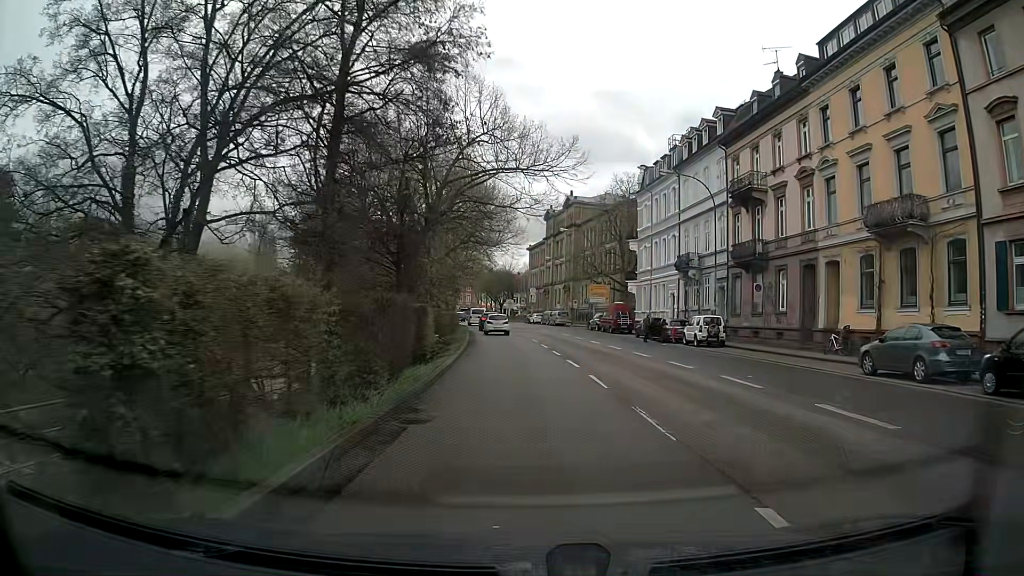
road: primary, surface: asphalt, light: Day
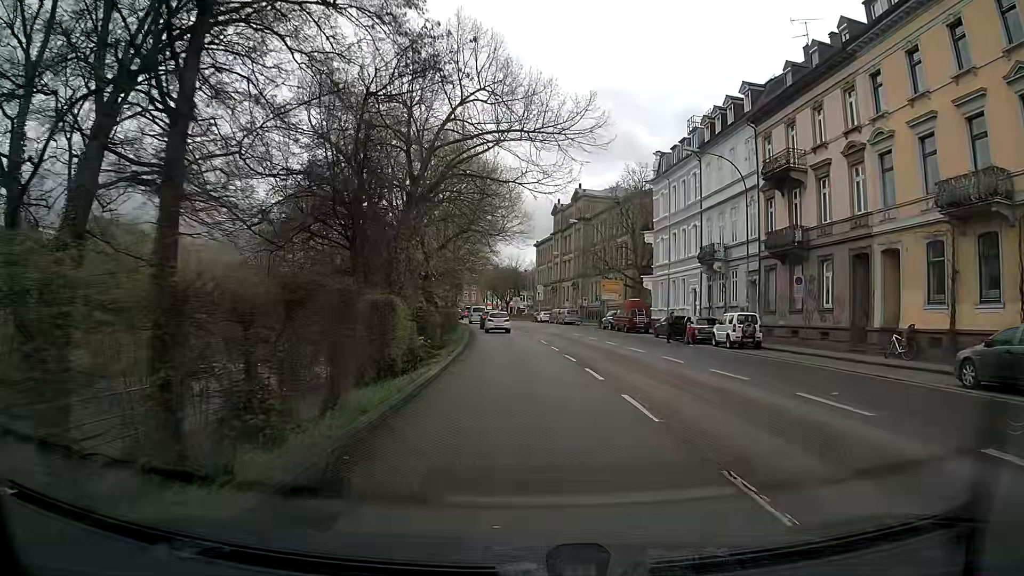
(-0.1, +4.8) m; -1°
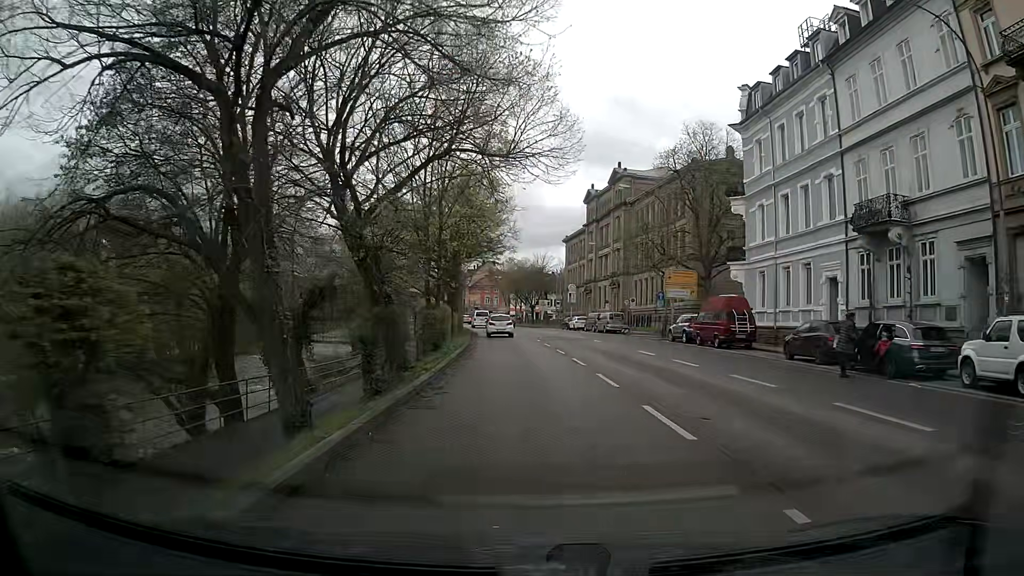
(-0.5, +19.1) m; -3°
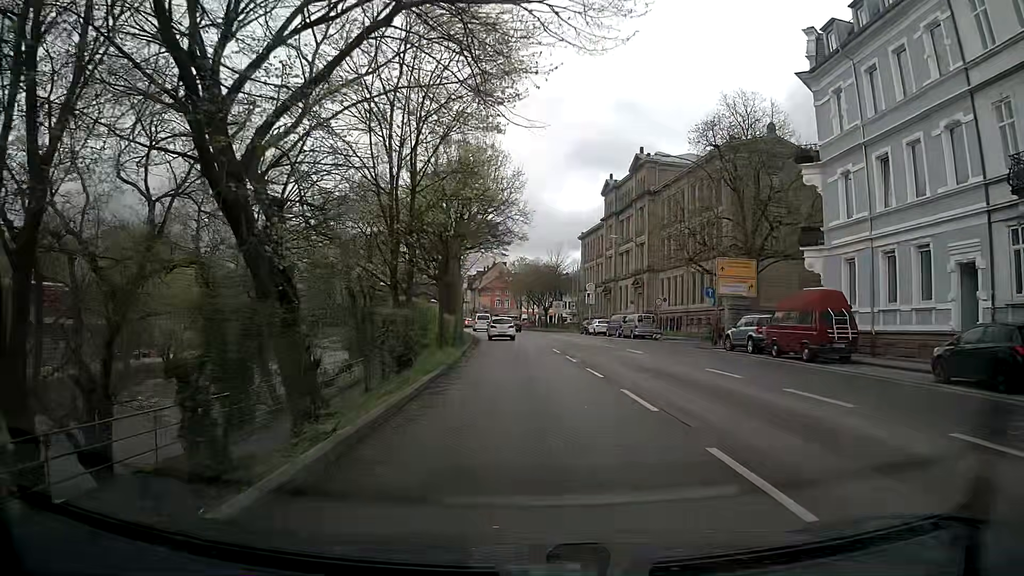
(0.0, +9.5) m; 0°
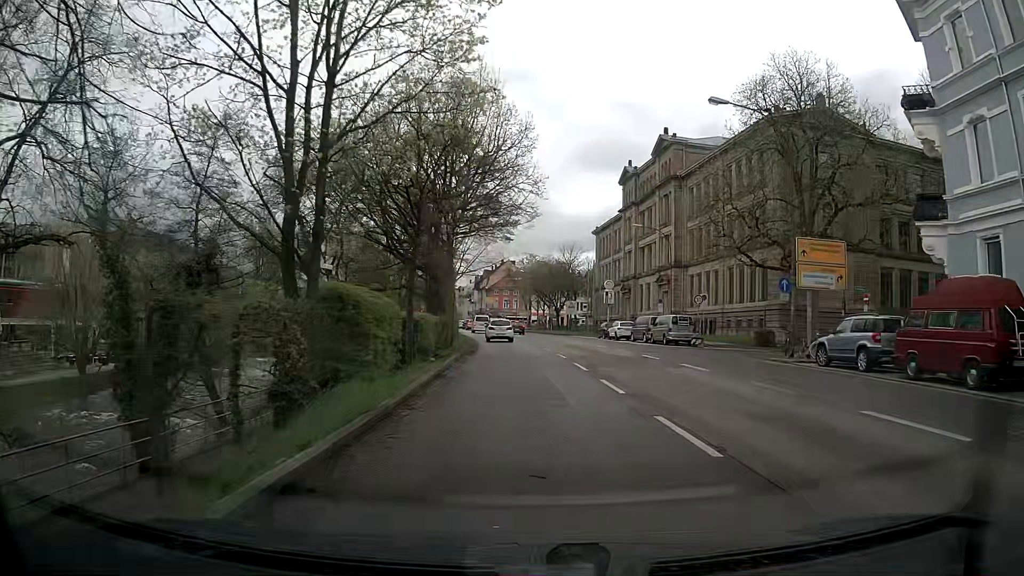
(-0.2, +9.4) m; -1°
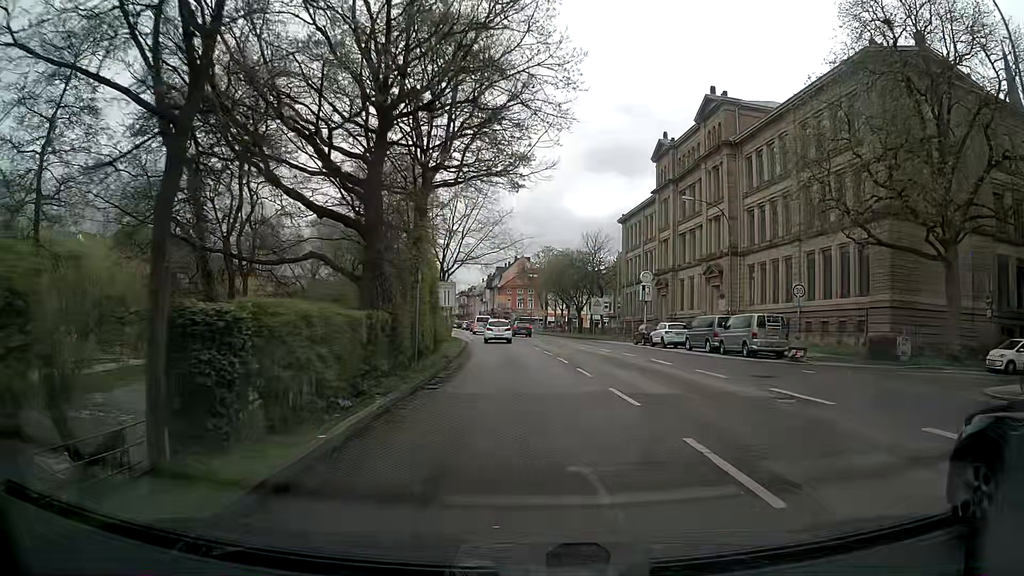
(0.0, +14.0) m; -2°
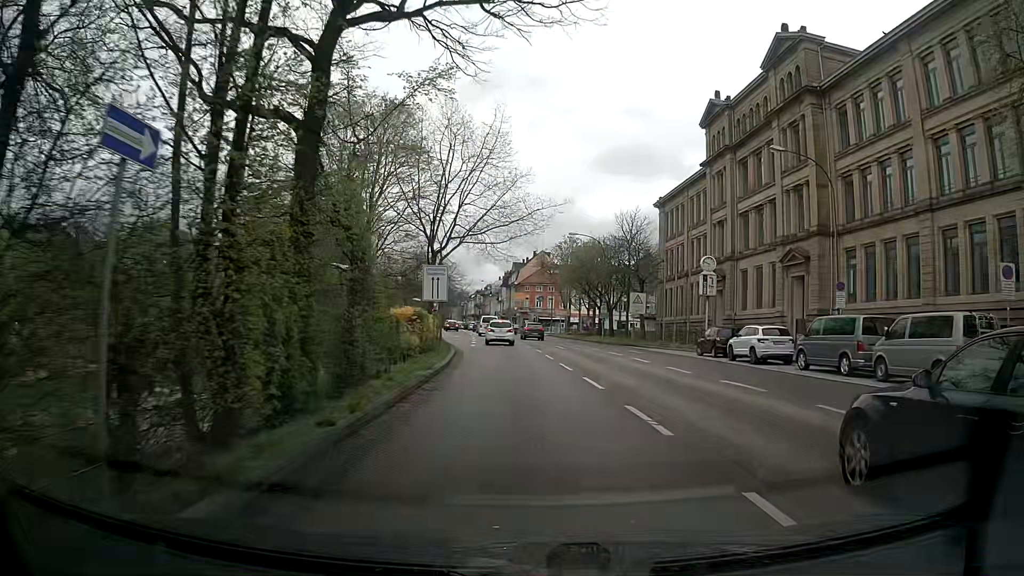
(0.0, +14.3) m; -2°
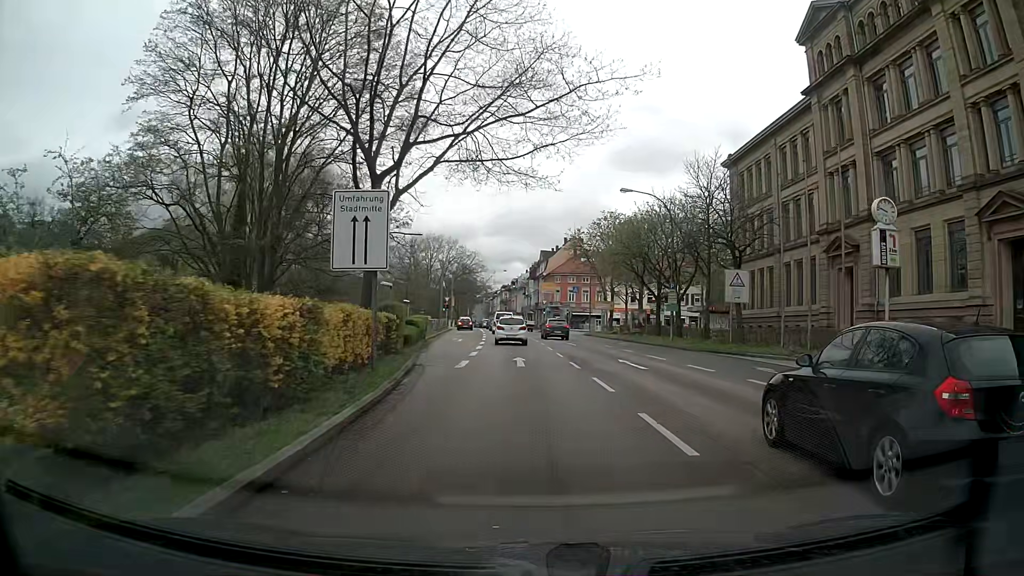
(-0.1, +19.3) m; -1°
(0, +10) (0, +20) (0, +30) (-1, +40) (-1, +50) (-2, +60) (-2, +70) (-3, +80) (-4, +90) (-5, +100) m
